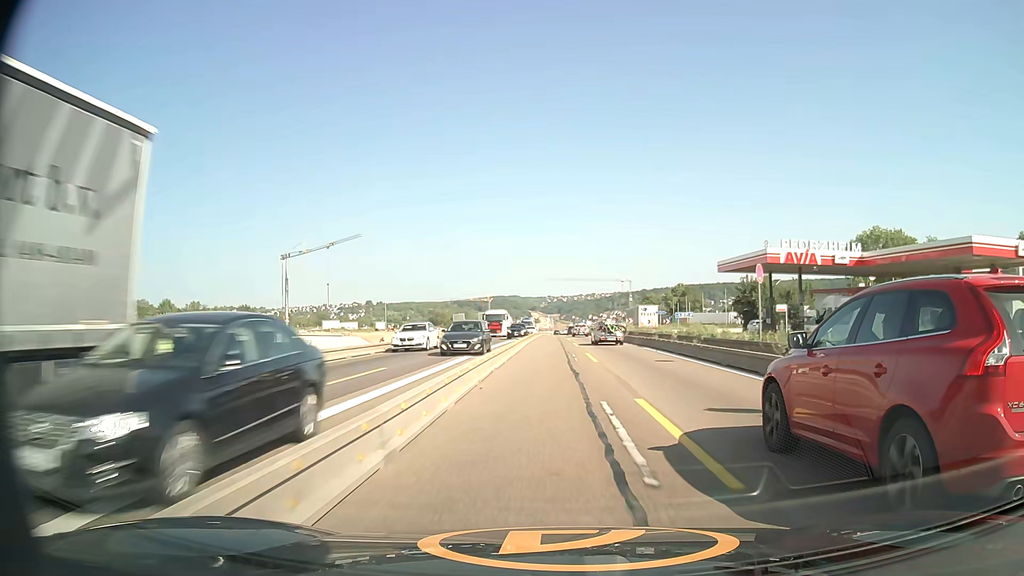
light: Day
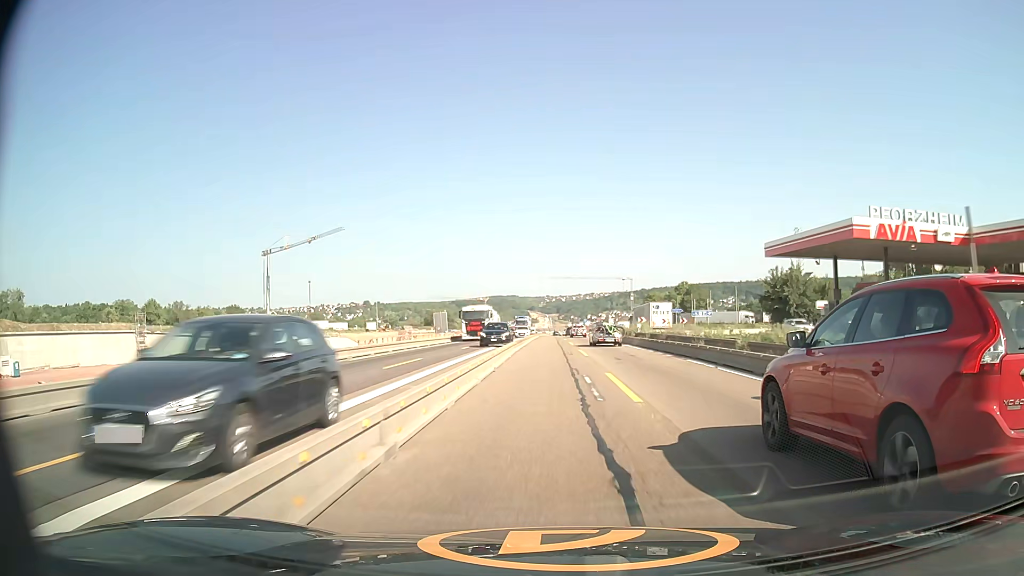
(0.0, +11.8) m; 0°
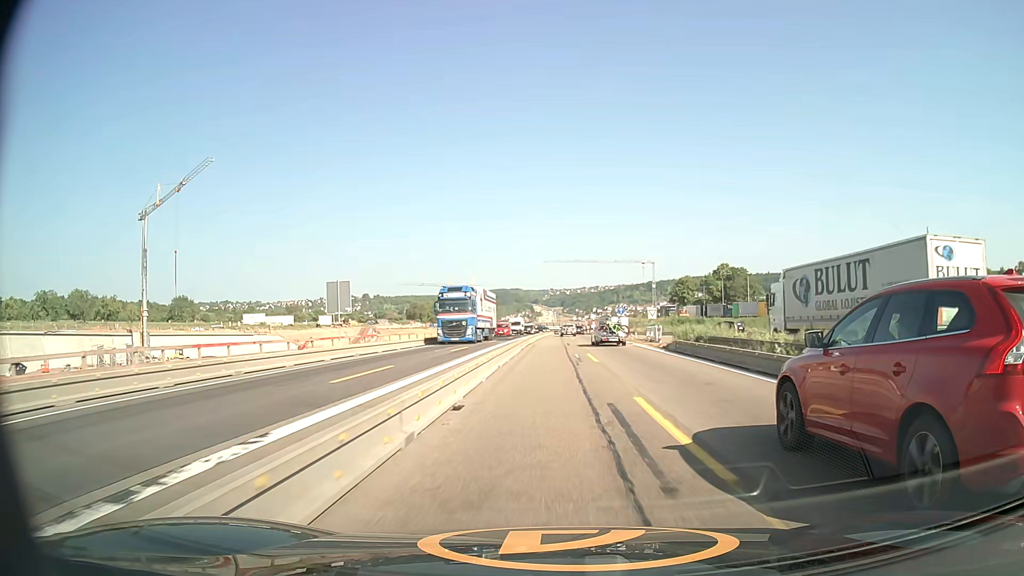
(-0.1, +59.3) m; 0°
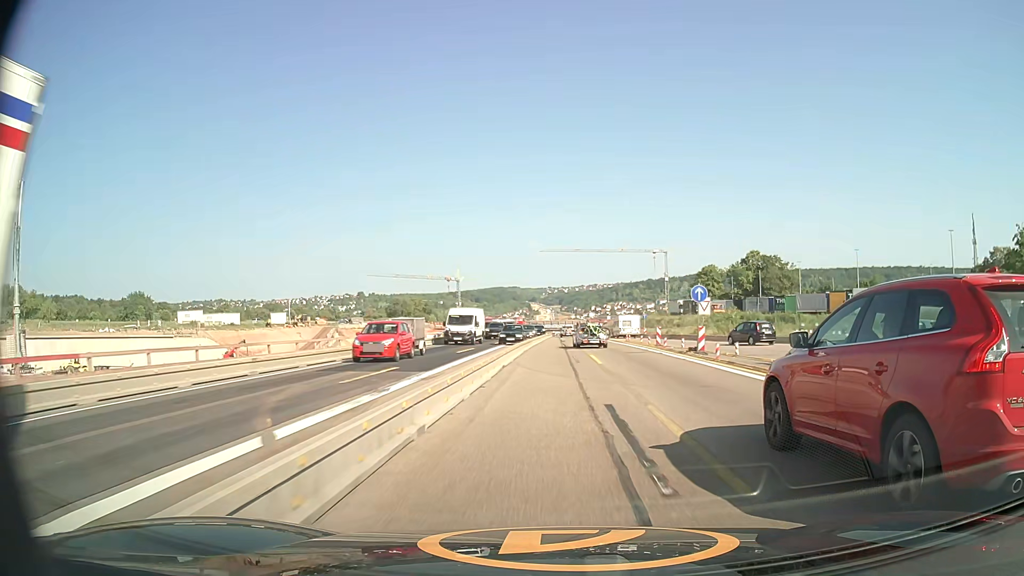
(+0.1, +35.4) m; 0°
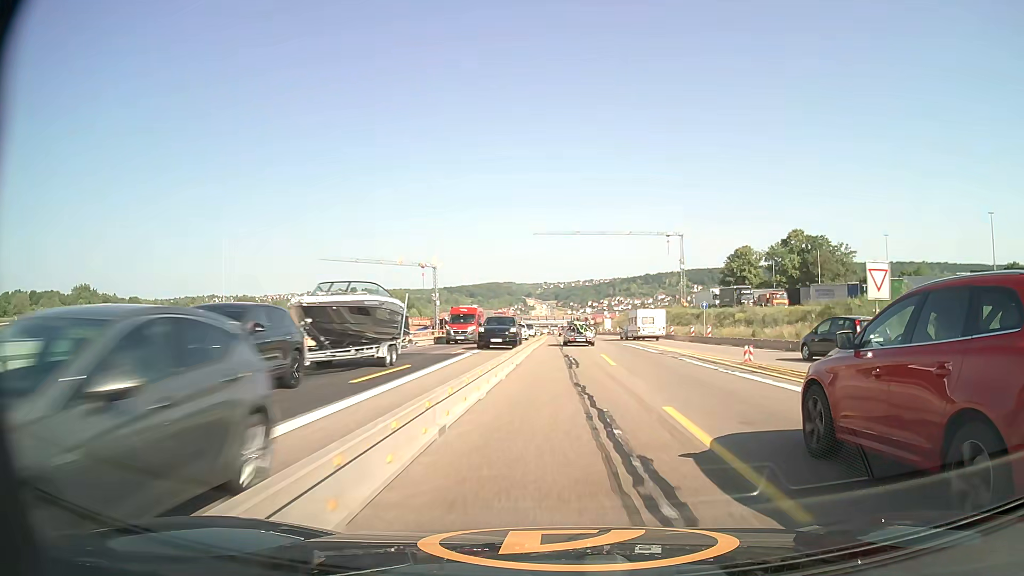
(+0.1, +36.1) m; 0°
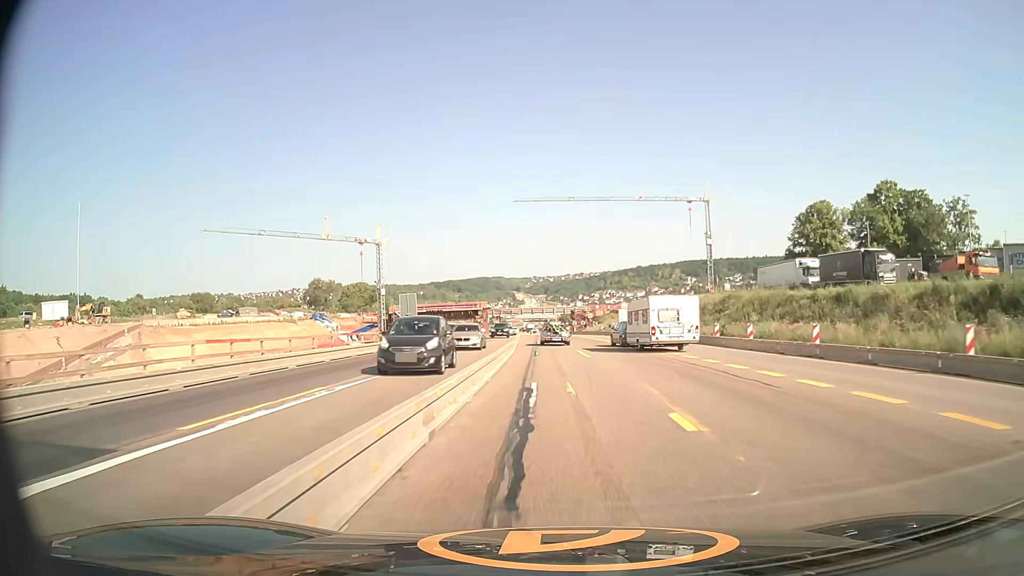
(+0.7, +48.2) m; +1°
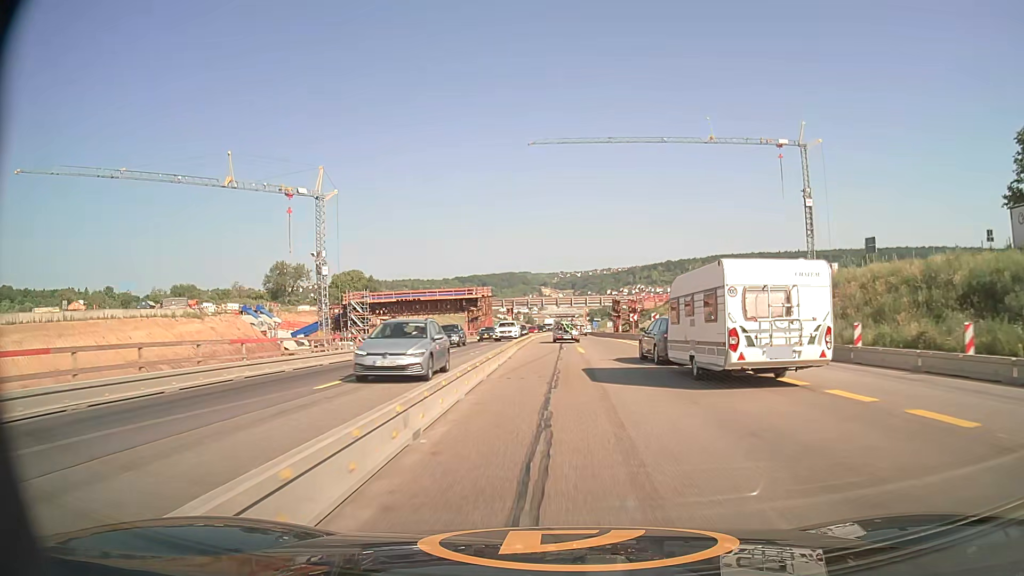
(-1.0, +48.1) m; -2°
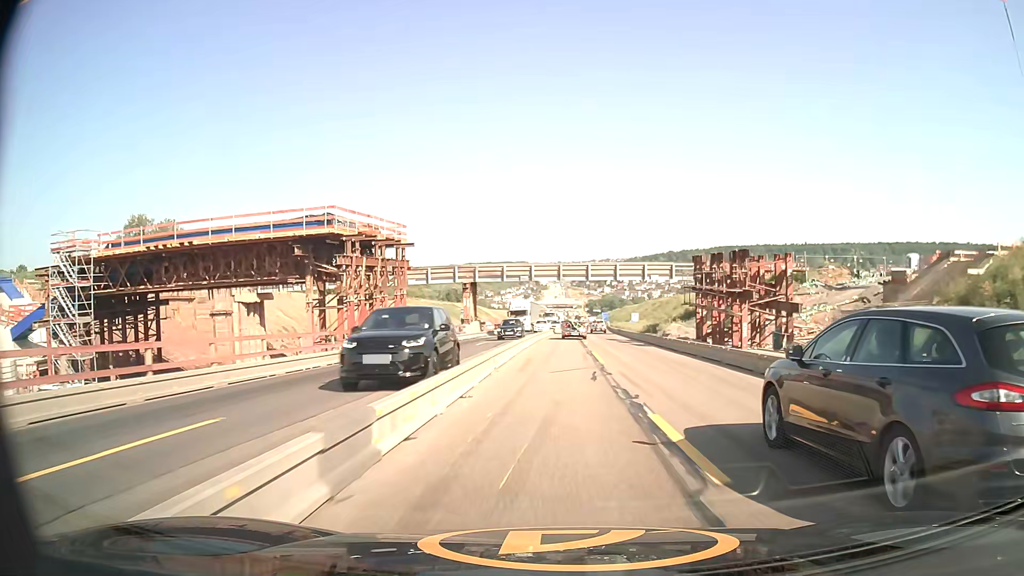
(-0.1, +62.2) m; 0°
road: motorway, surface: asphalt
(0, +10) (0, +20) (0, +30) (0, +40) (+1, +50) (+1, +60) (+2, +70) (+2, +80) (+3, +90) (+3, +100) m
